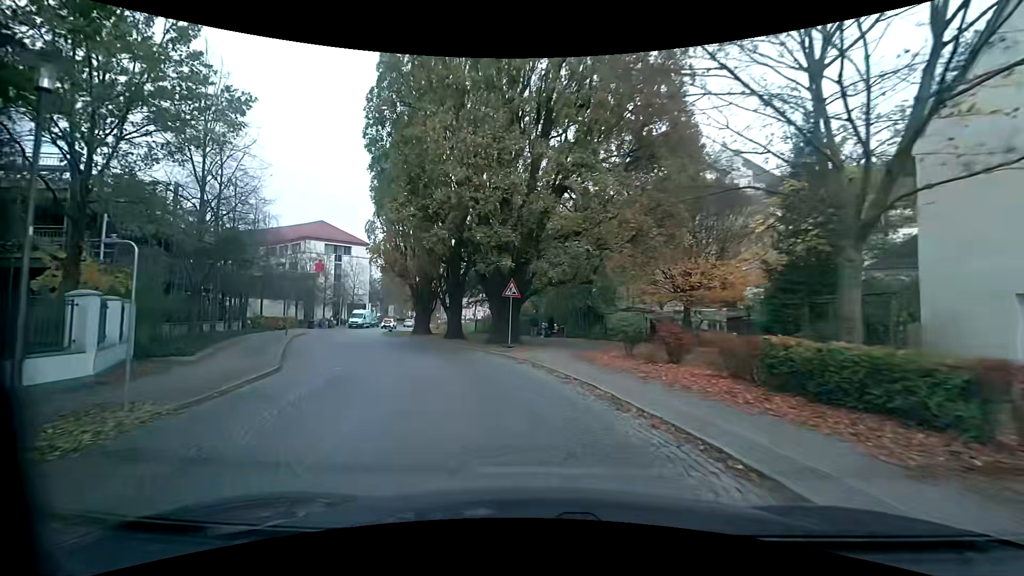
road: residential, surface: sett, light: Day
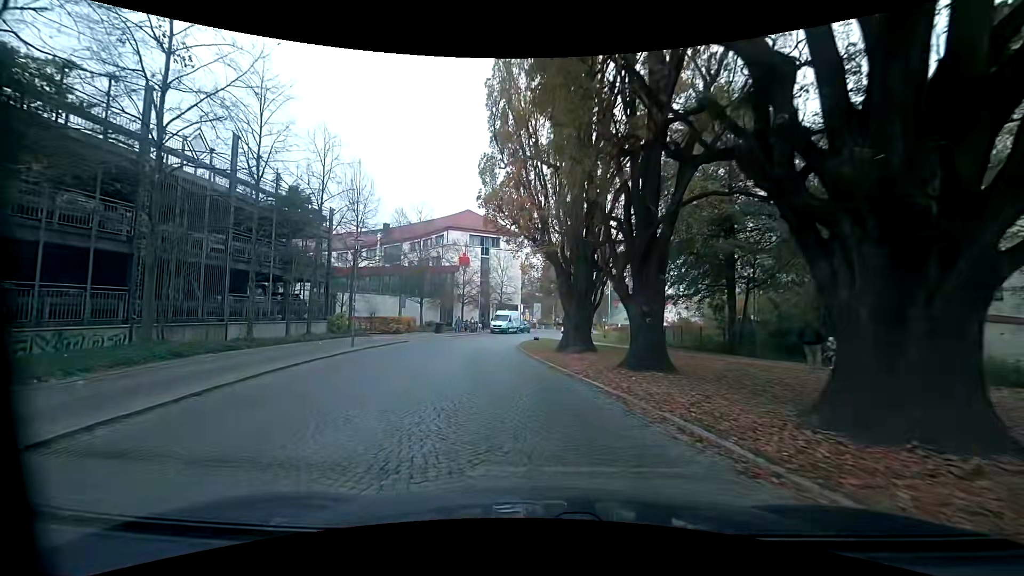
(-2.7, +17.9) m; -17°
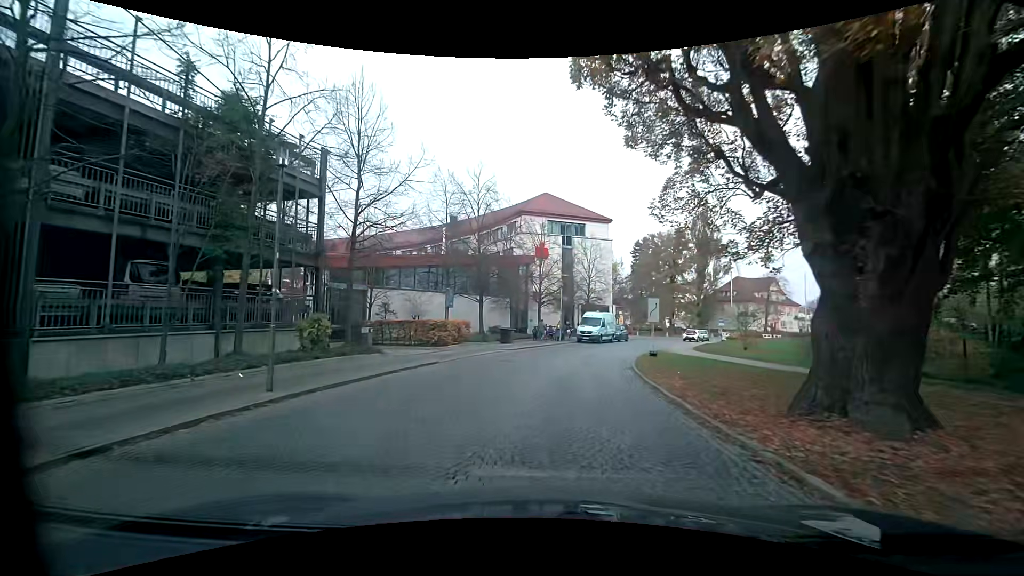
(-1.4, +13.6) m; -9°
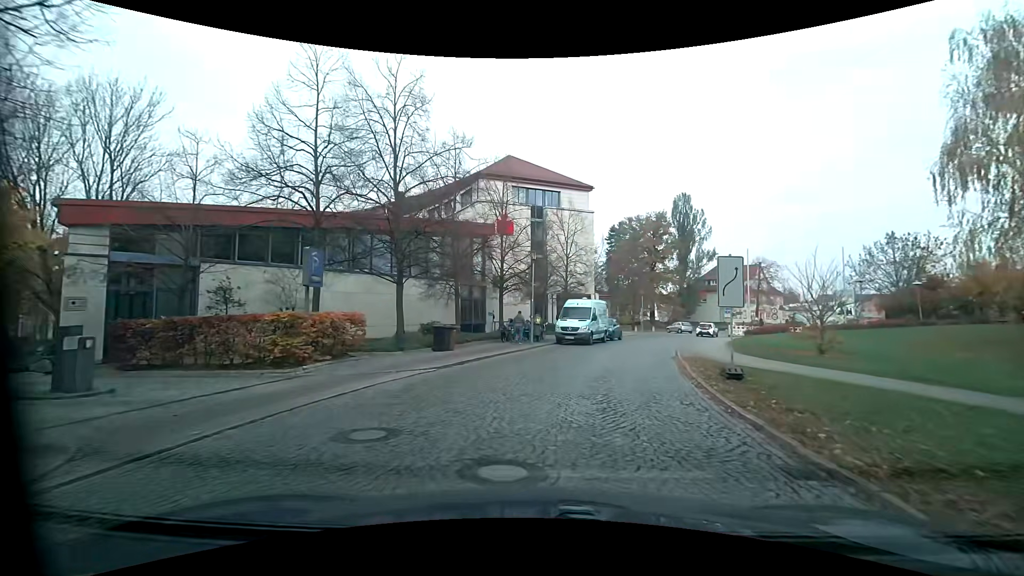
(+0.1, +13.6) m; +2°
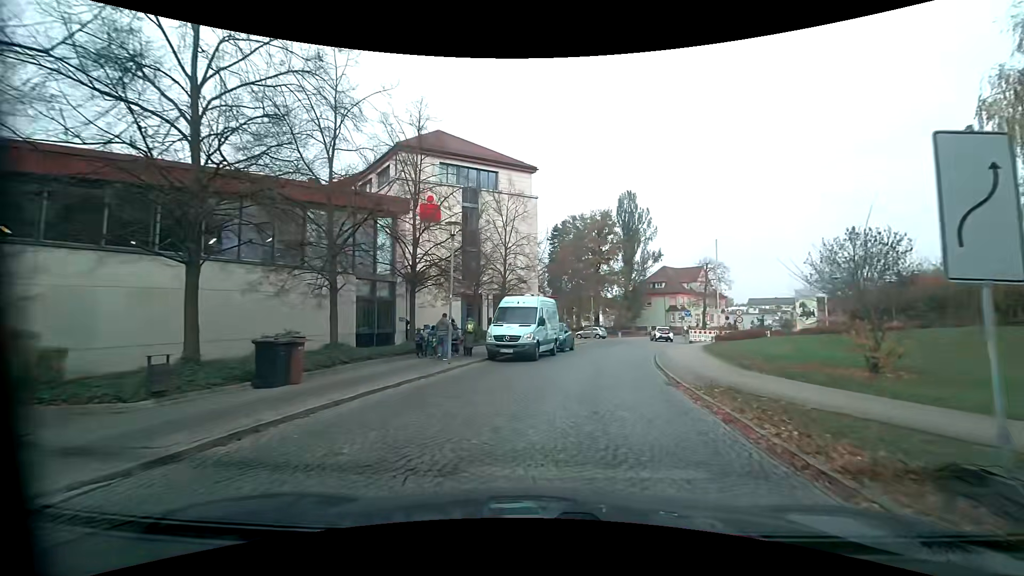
(+0.7, +8.6) m; +8°
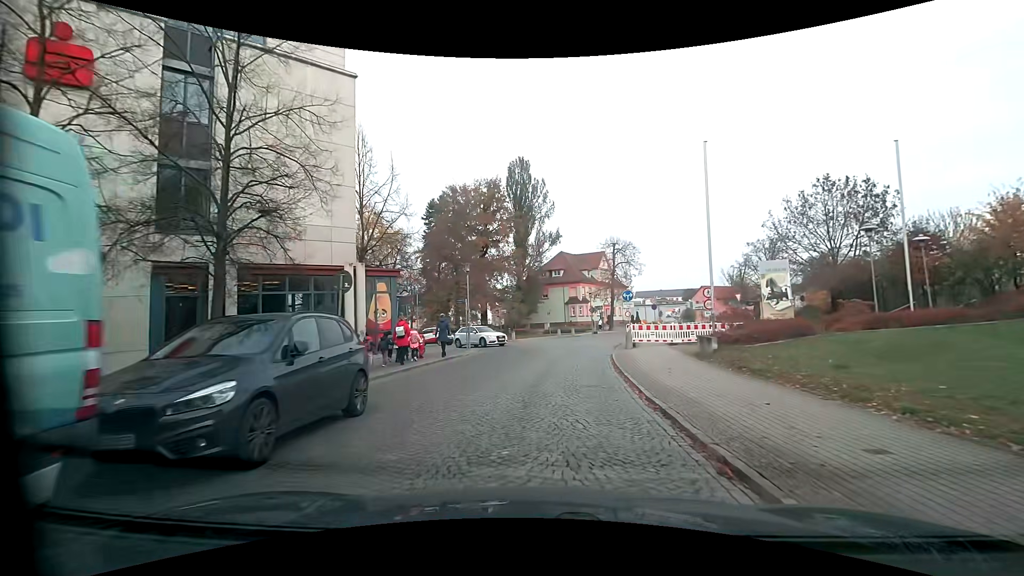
(+2.6, +20.7) m; +12°
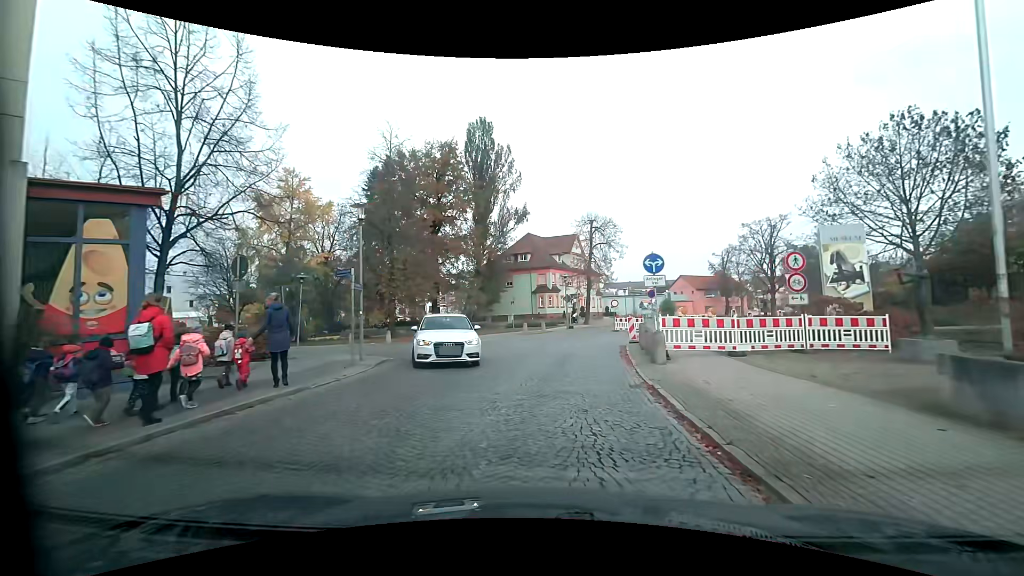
(+0.4, +12.4) m; +4°
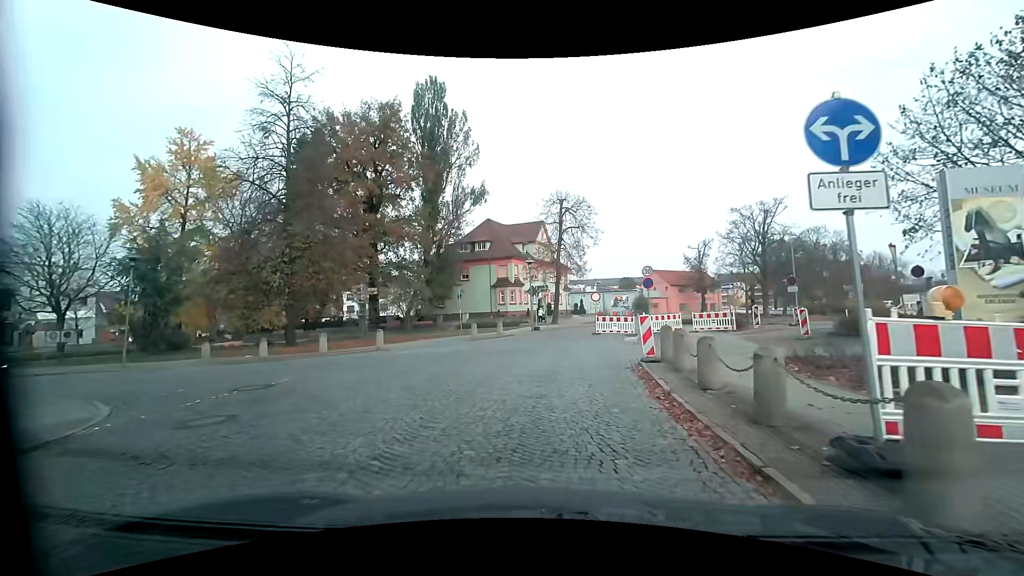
(+0.4, +10.1) m; +5°
(0, +10) (-7, +17) (-17, +19) (-27, +20) (-37, +22) (-46, +22) (-56, +21) (-66, +20) (-76, +18) (-86, +16) m
